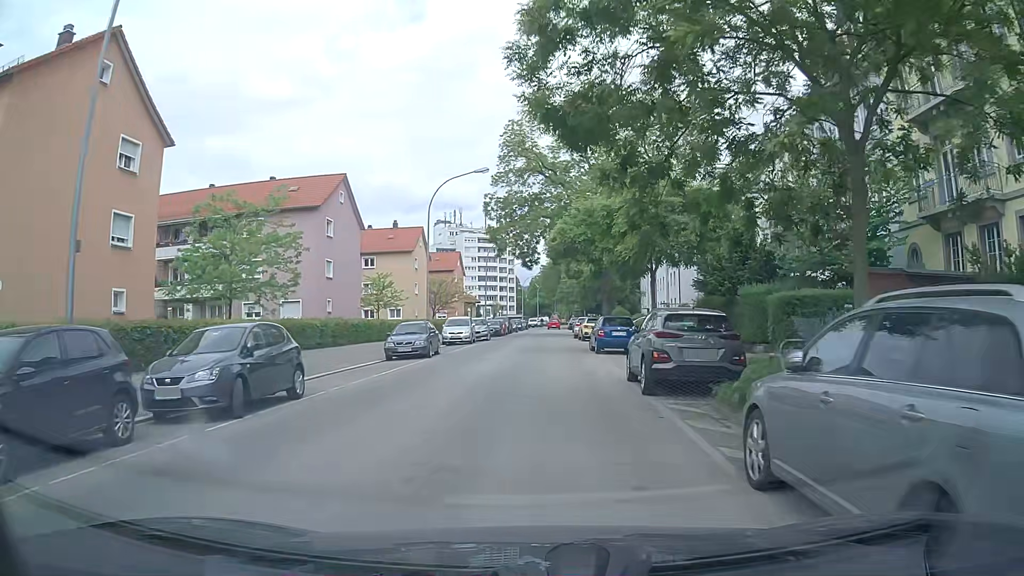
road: tertiary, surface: asphalt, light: Day
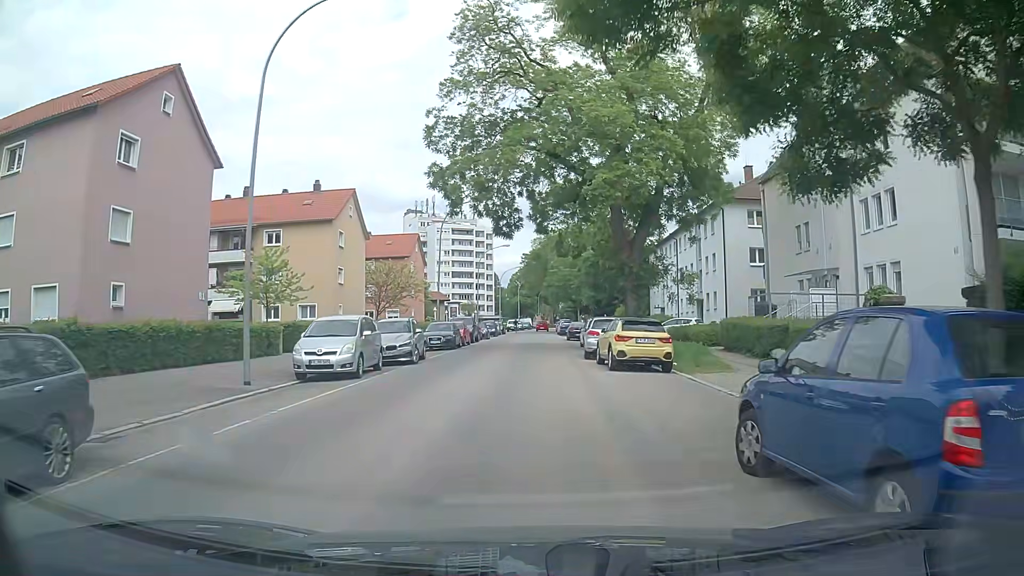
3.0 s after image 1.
(+0.4, +22.5) m; +3°
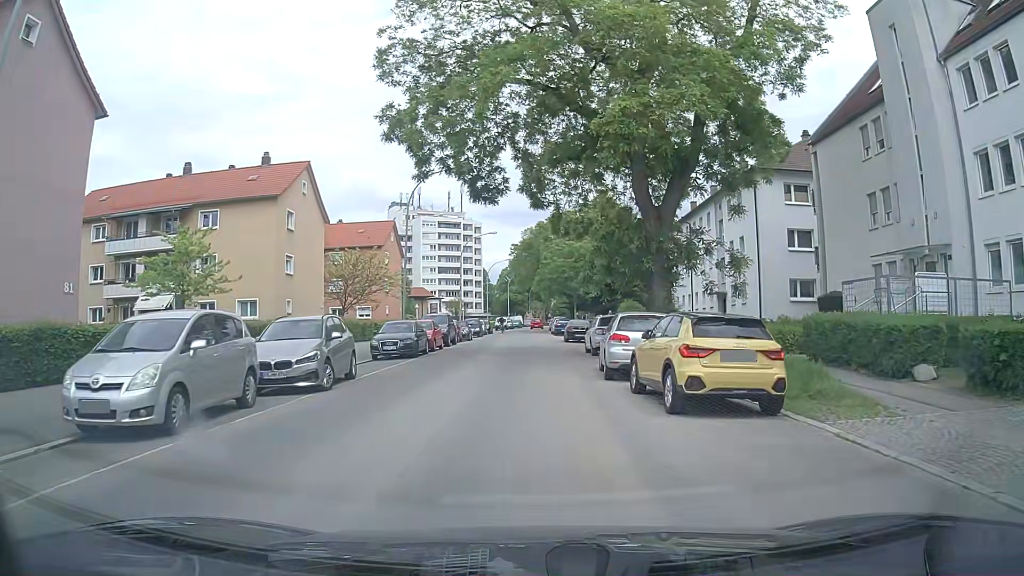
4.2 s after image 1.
(-0.2, +9.0) m; 0°
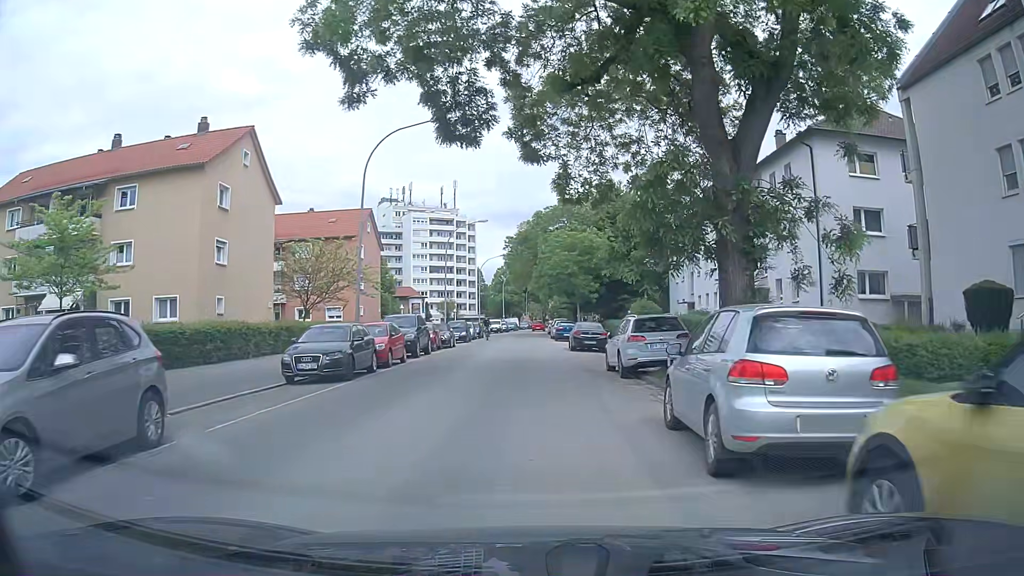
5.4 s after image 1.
(-0.1, +9.0) m; 0°
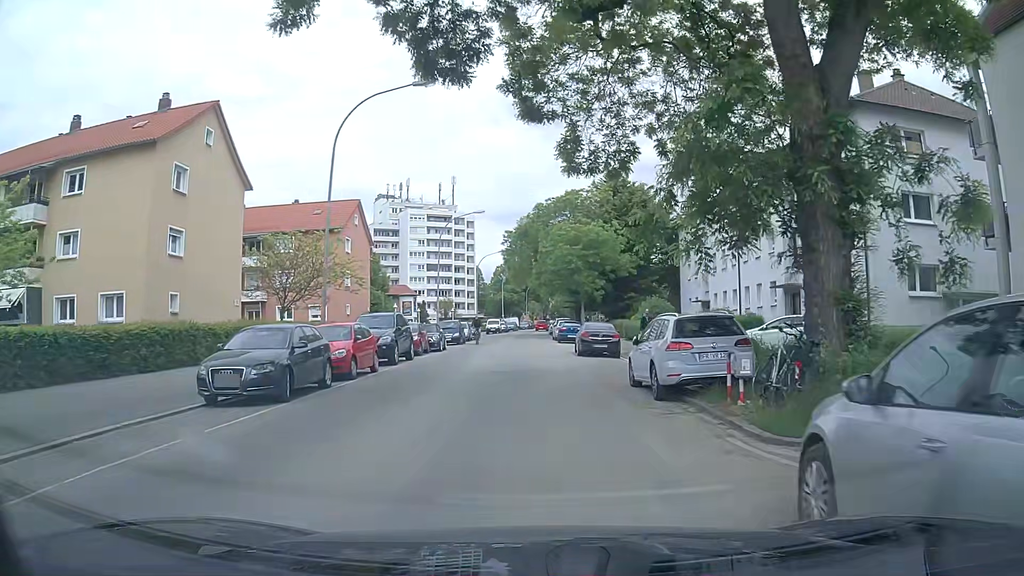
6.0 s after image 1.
(0.0, +4.5) m; -1°
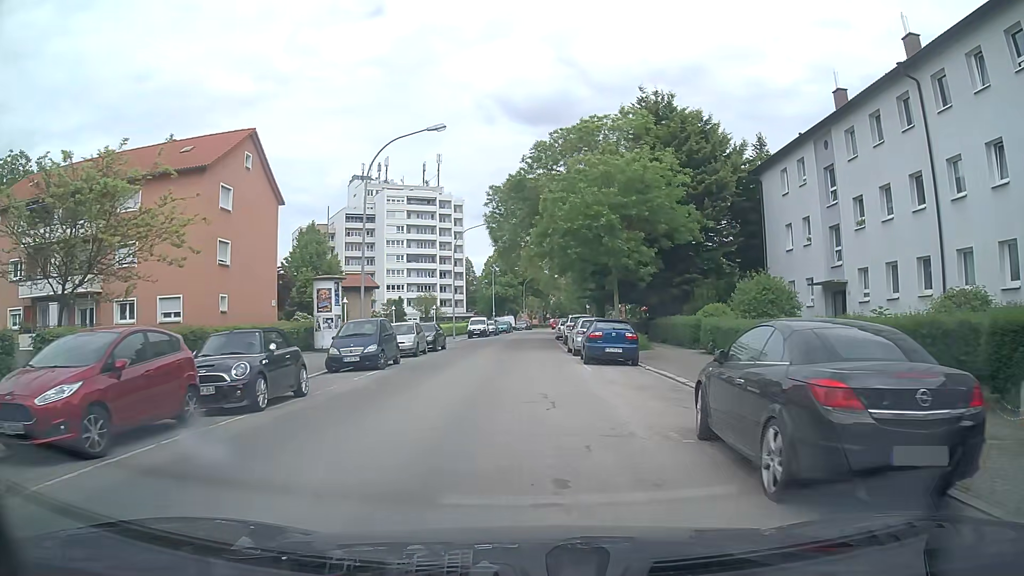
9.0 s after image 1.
(+0.3, +22.3) m; +1°
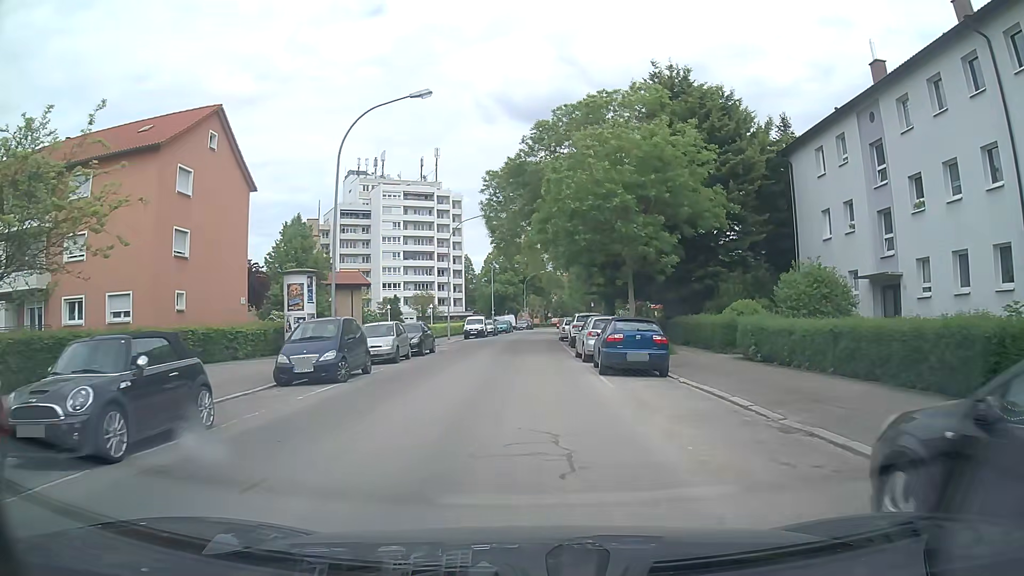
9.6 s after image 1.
(0.0, +4.4) m; -1°
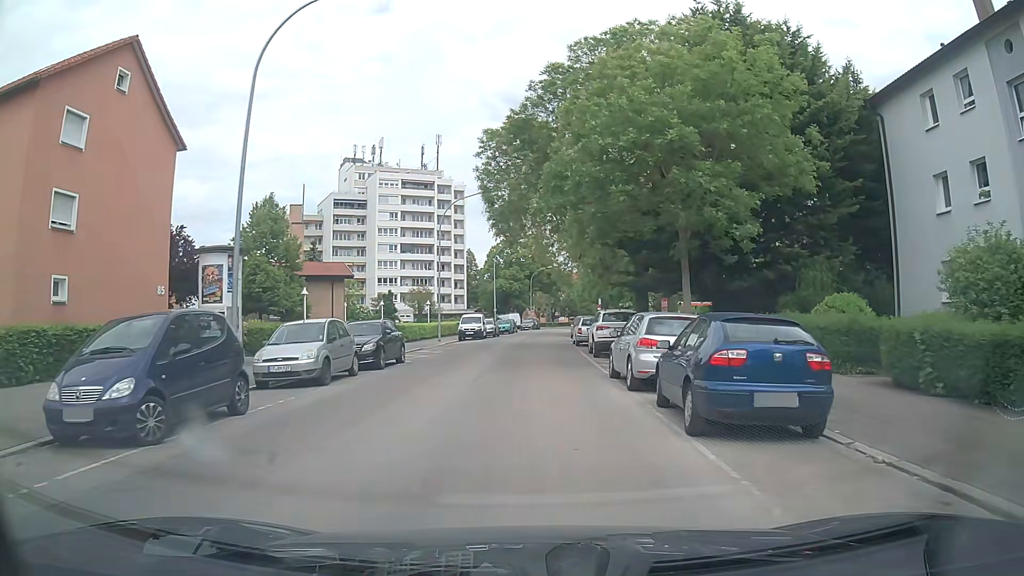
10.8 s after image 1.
(0.0, +8.8) m; -1°
(0, +10) (0, +20) (0, +30) (+1, +40) (+1, +50) (+2, +60) (+4, +70) (+5, +80) (+6, +90) (+8, +100) m
